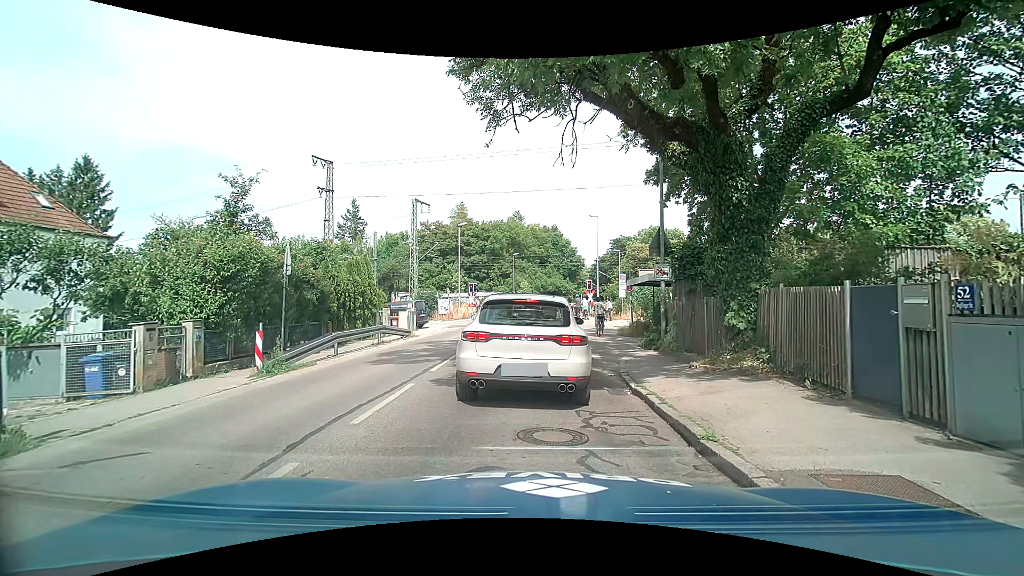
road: tertiary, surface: asphalt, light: Day
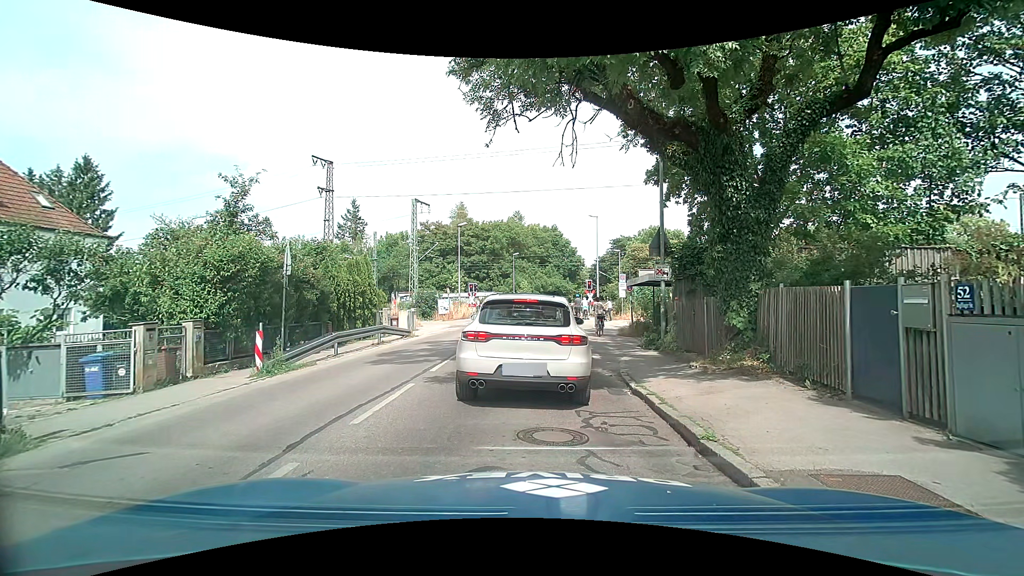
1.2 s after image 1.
(0.0, 0.0) m; 0°
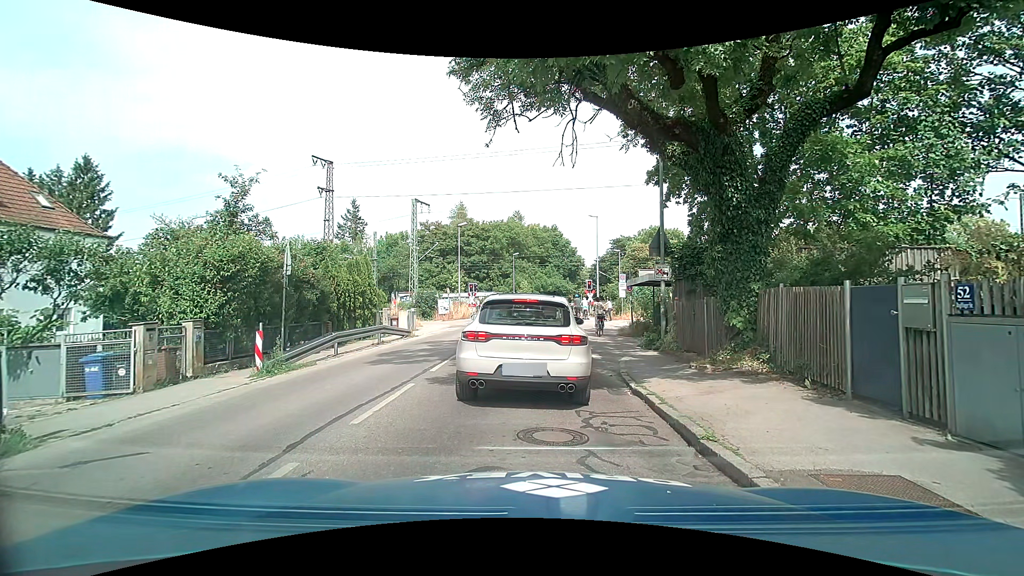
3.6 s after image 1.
(0.0, 0.0) m; 0°
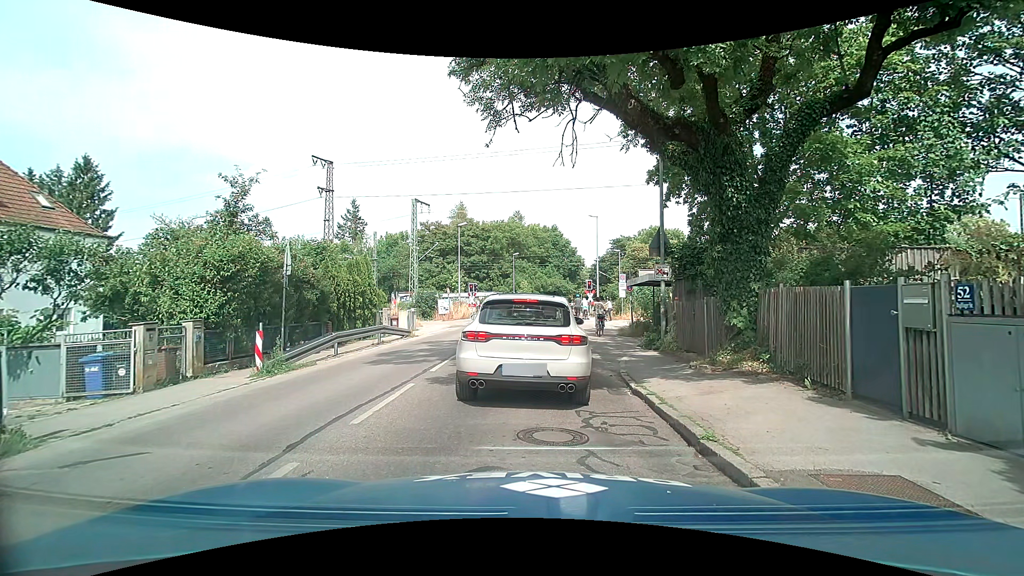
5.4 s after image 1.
(0.0, 0.0) m; 0°
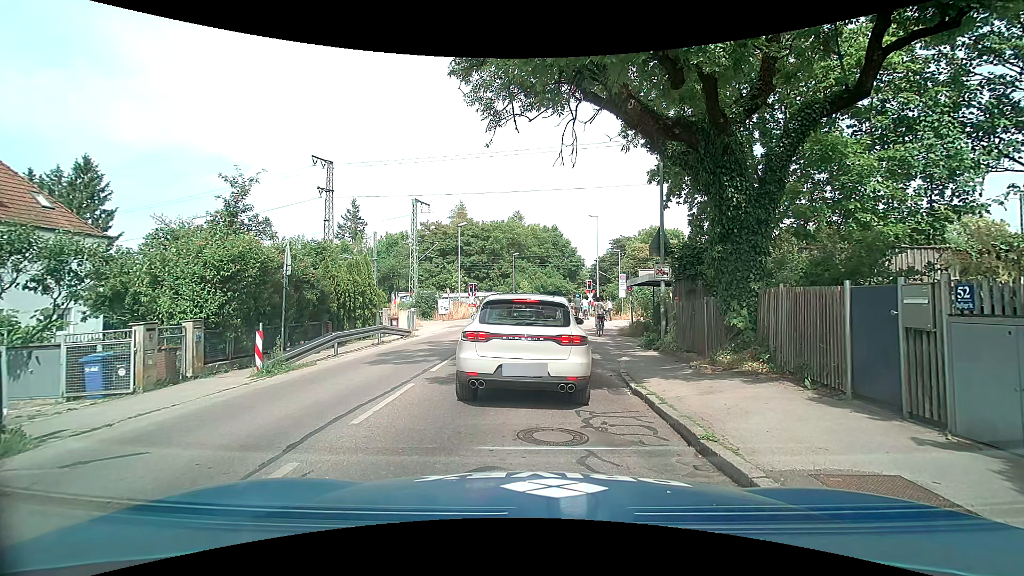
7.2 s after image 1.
(0.0, 0.0) m; 0°
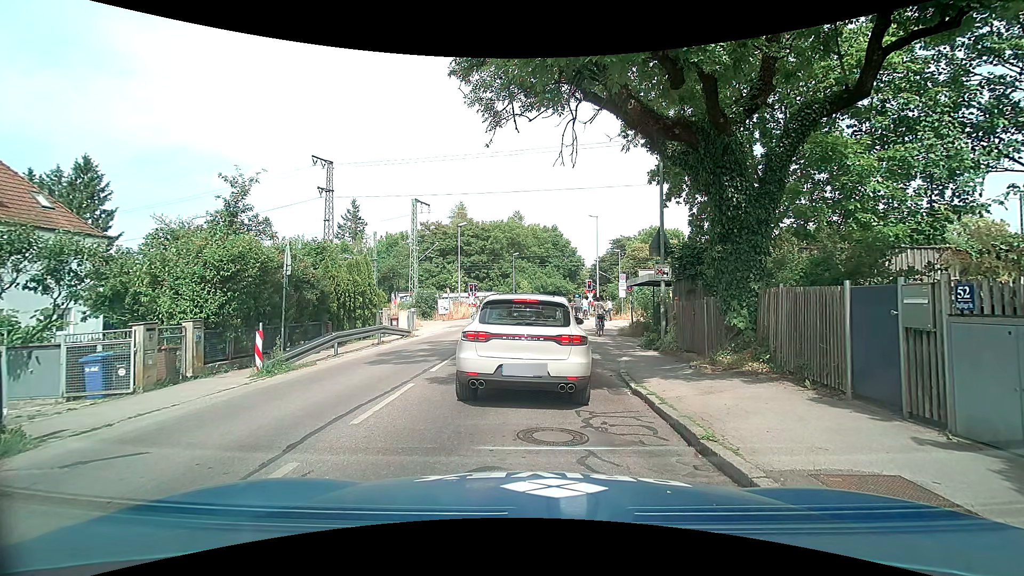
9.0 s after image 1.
(0.0, 0.0) m; 0°
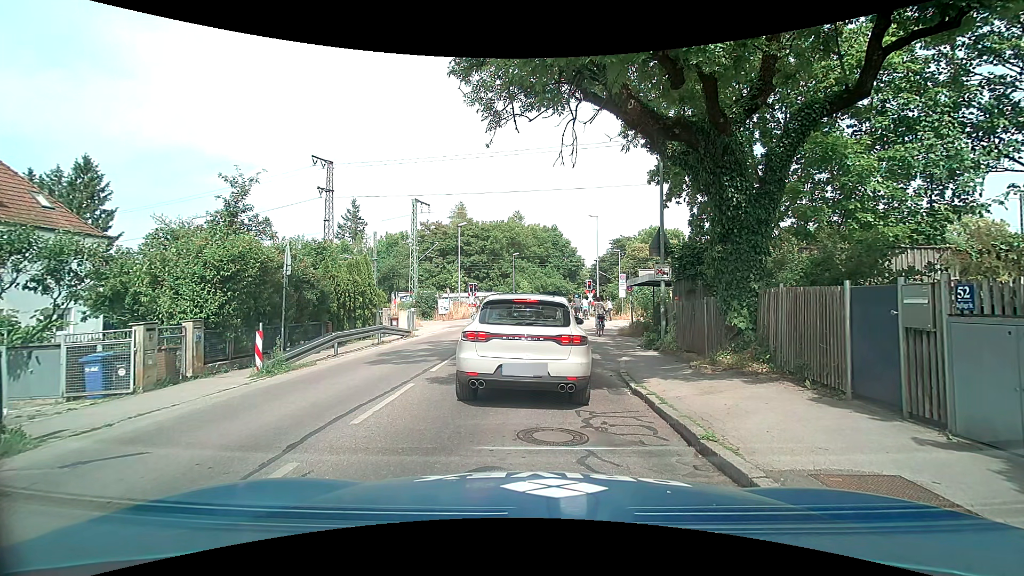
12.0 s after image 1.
(0.0, 0.0) m; 0°
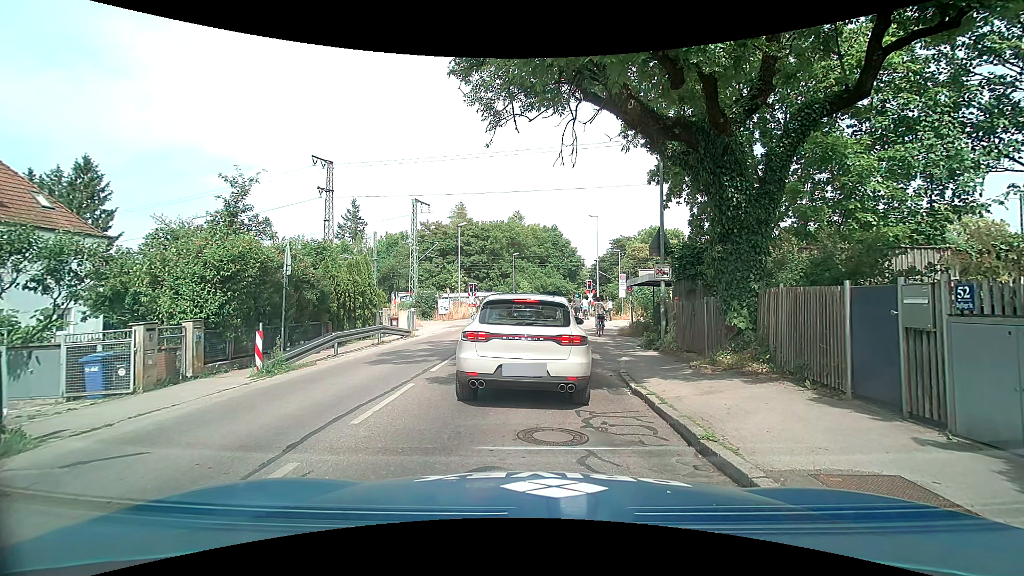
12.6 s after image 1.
(0.0, 0.0) m; 0°
